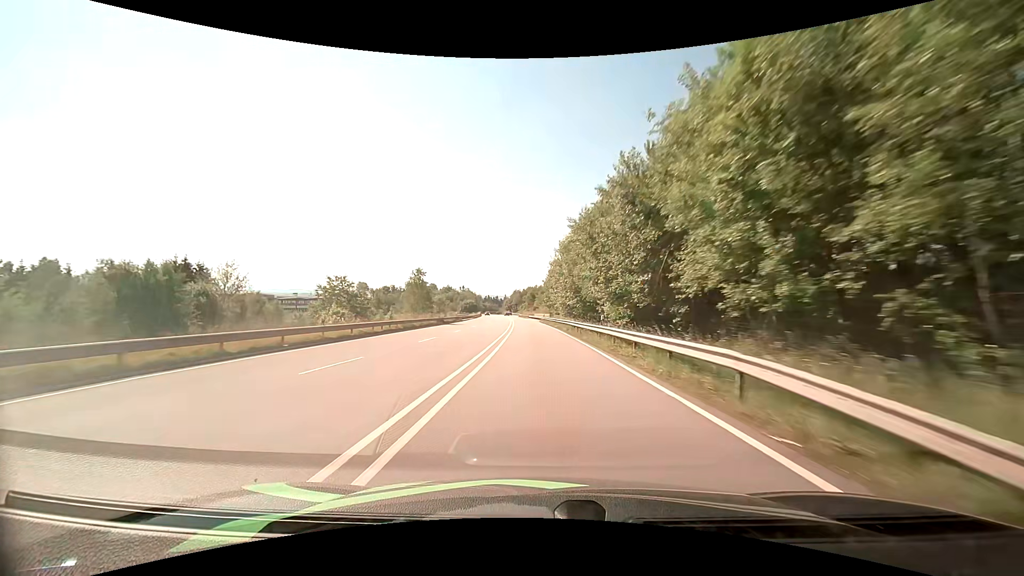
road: primary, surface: asphalt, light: Day
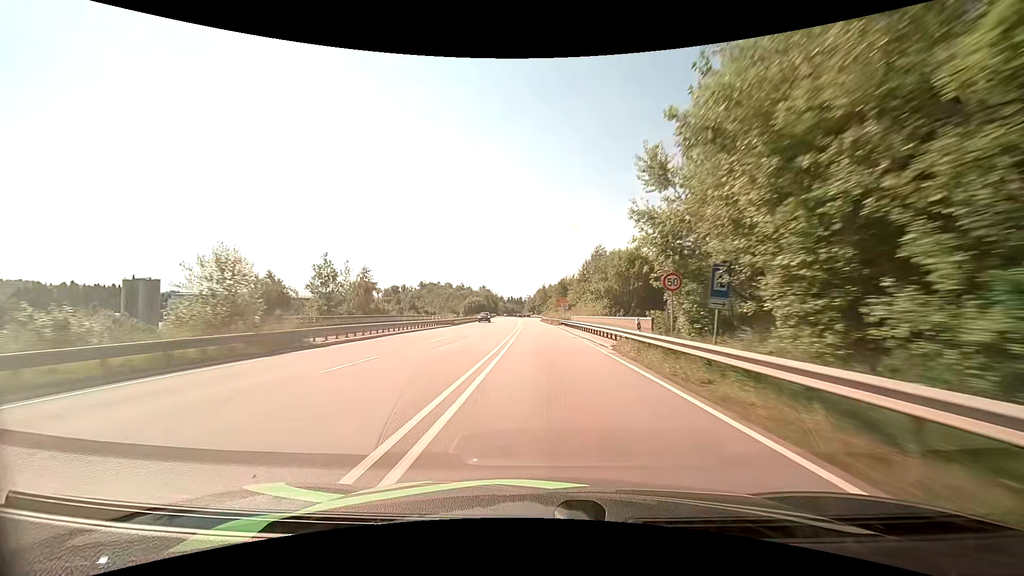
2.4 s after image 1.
(-1.8, +59.2) m; -3°
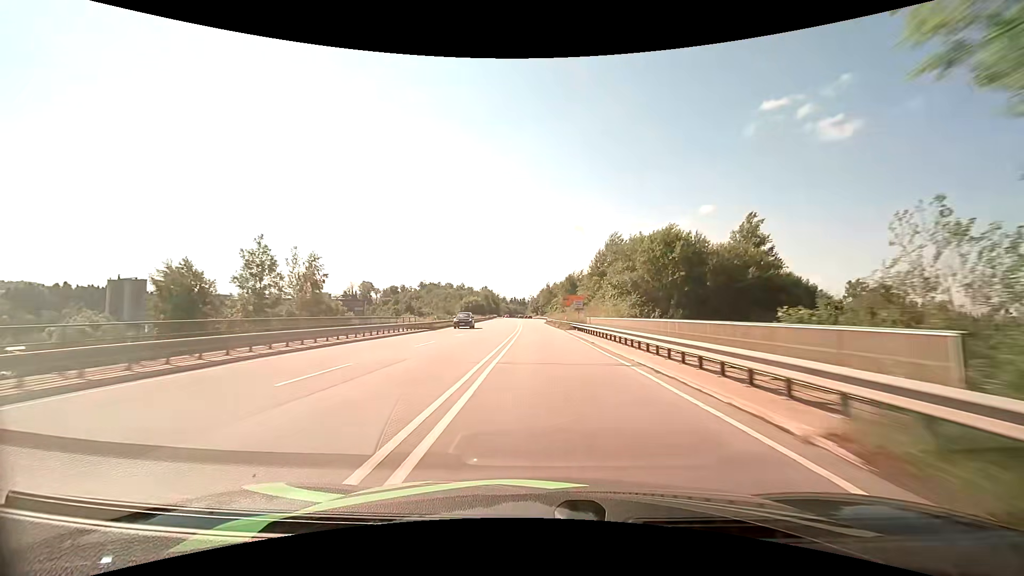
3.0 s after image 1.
(0.0, +14.7) m; 0°
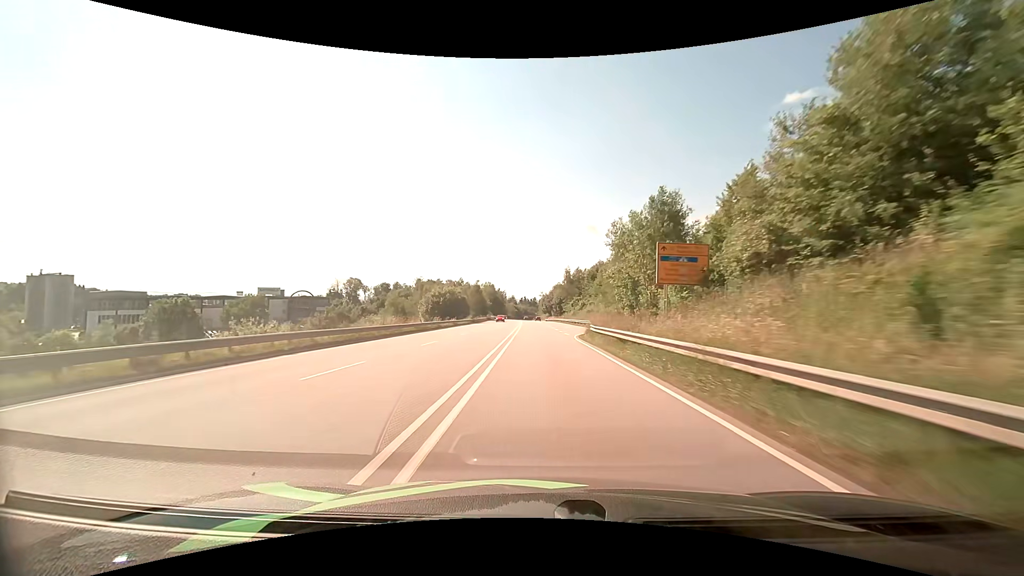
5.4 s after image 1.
(-1.1, +58.3) m; -2°
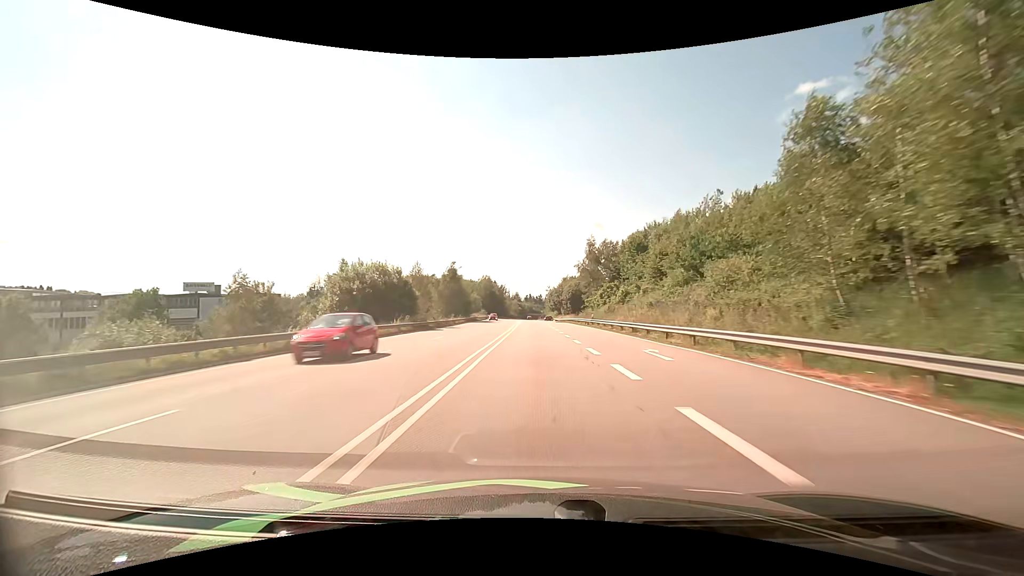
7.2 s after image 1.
(-0.2, +43.2) m; -1°
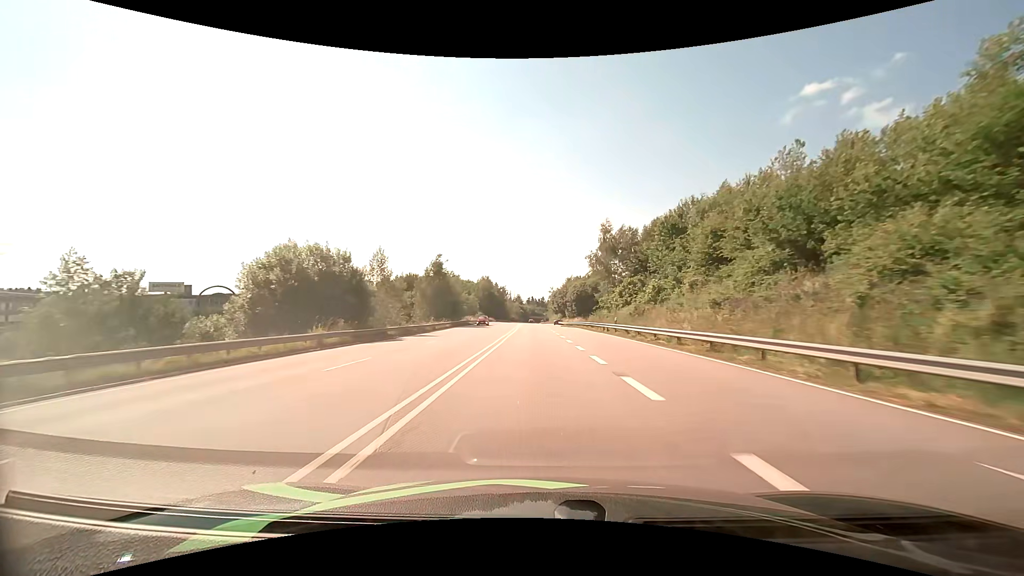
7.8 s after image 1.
(0.0, +14.3) m; 0°
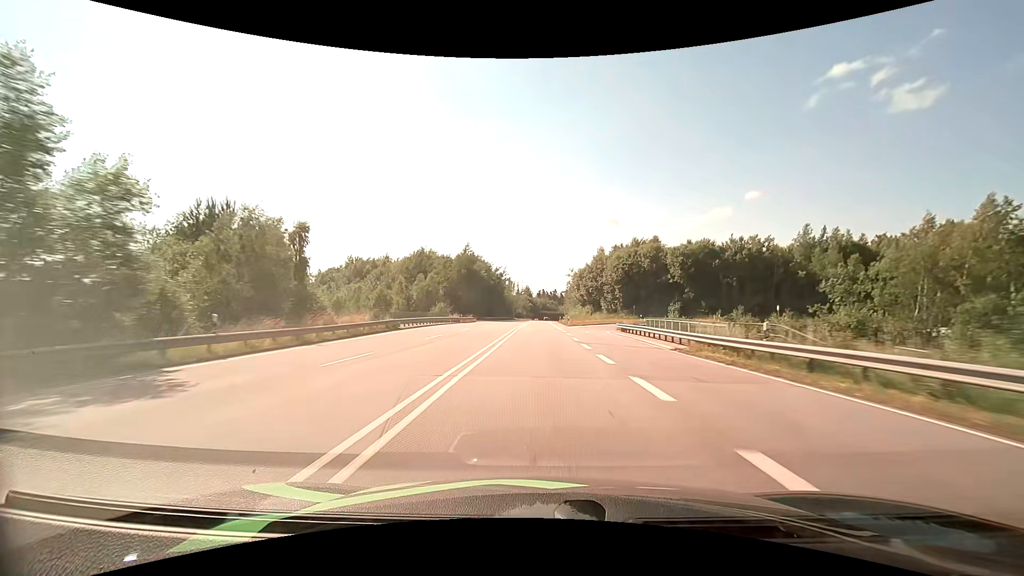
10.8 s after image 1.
(-1.1, +72.0) m; -1°
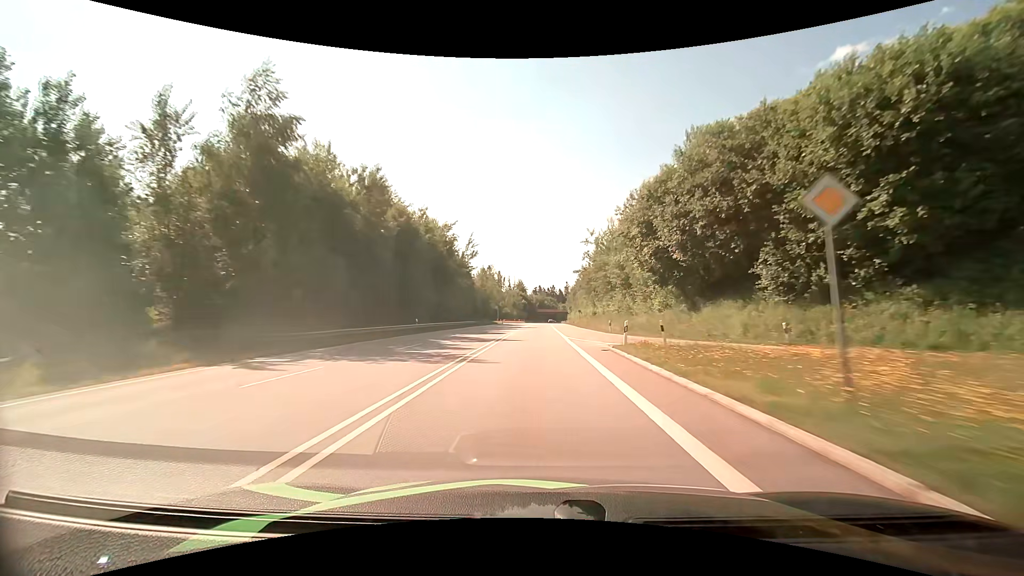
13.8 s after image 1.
(+0.4, +74.4) m; 0°
